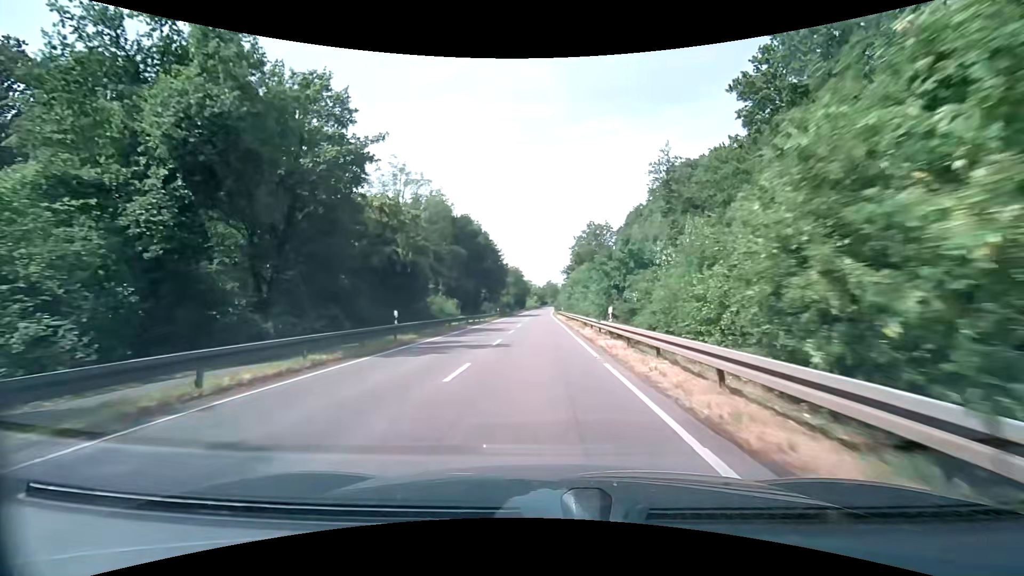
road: secondary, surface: asphalt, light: Day
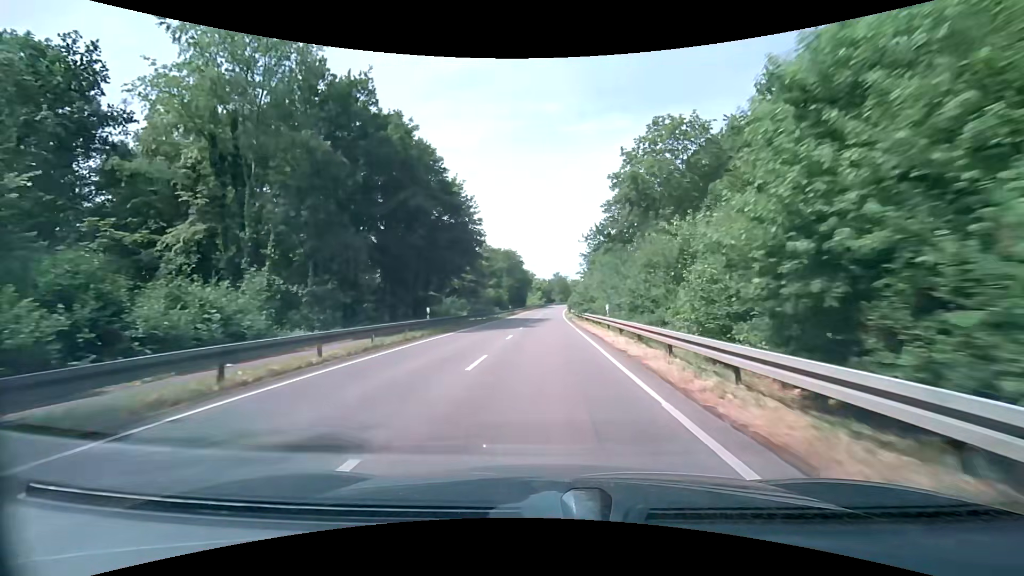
(-0.4, +44.0) m; -1°
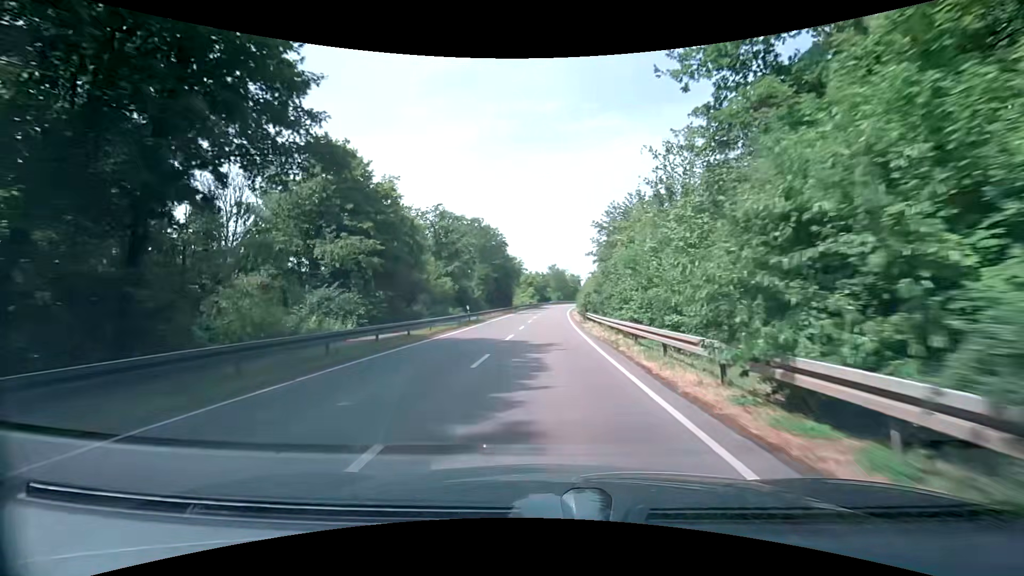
(+0.2, +35.6) m; 0°
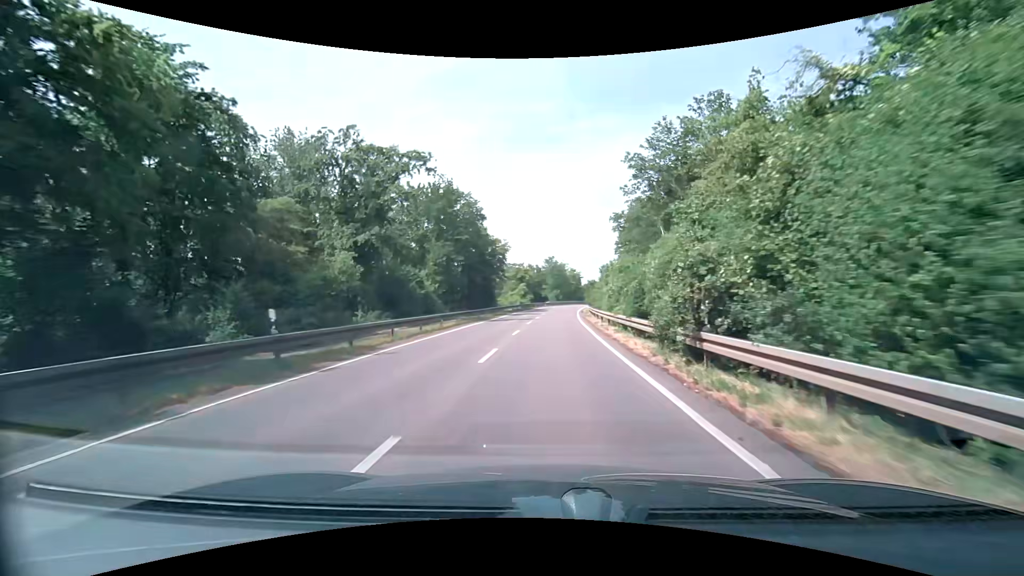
(+0.2, +26.9) m; +1°
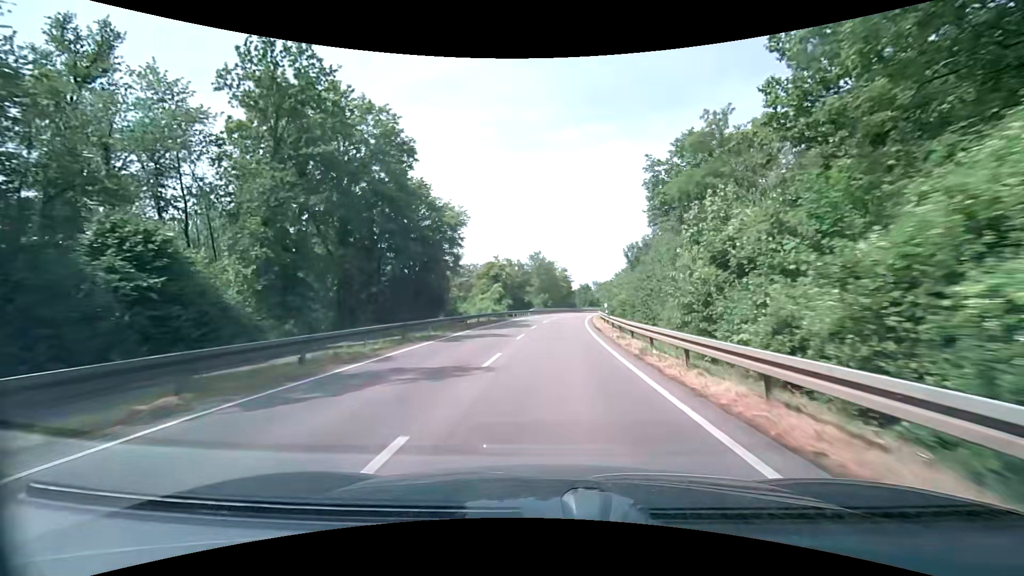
(+0.3, +26.8) m; +2°
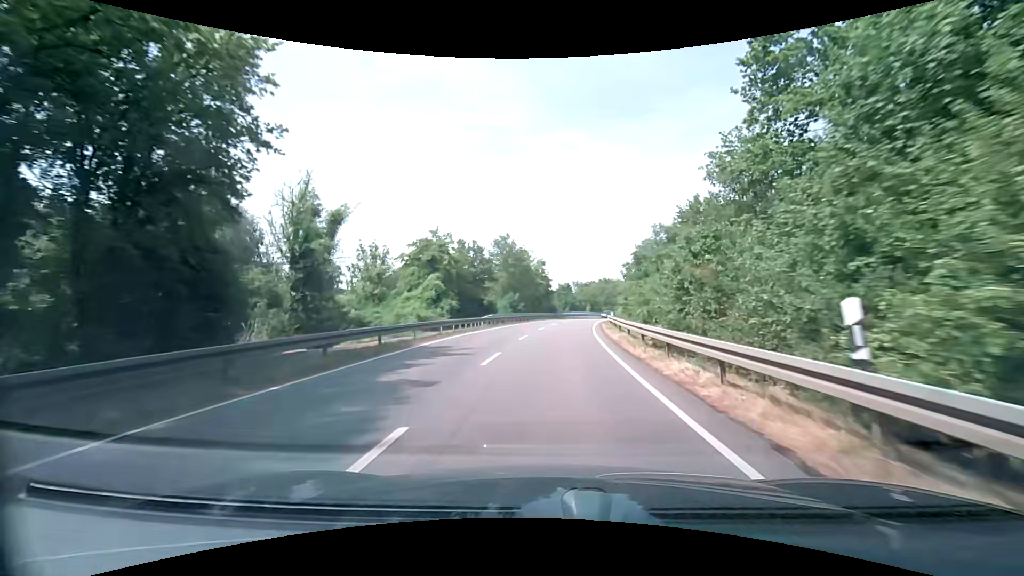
(+0.6, +26.6) m; +3°
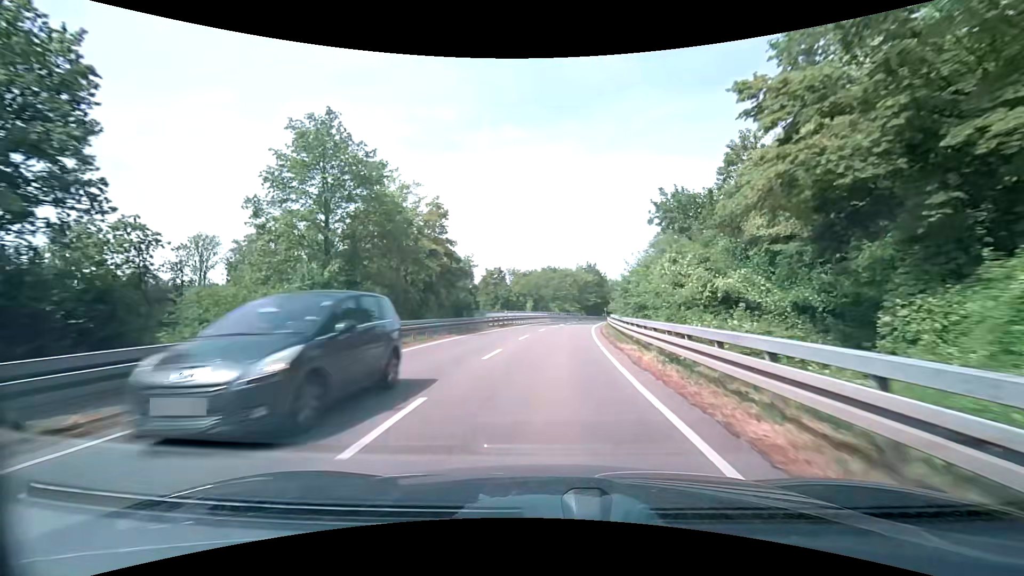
(+2.8, +43.2) m; +7°
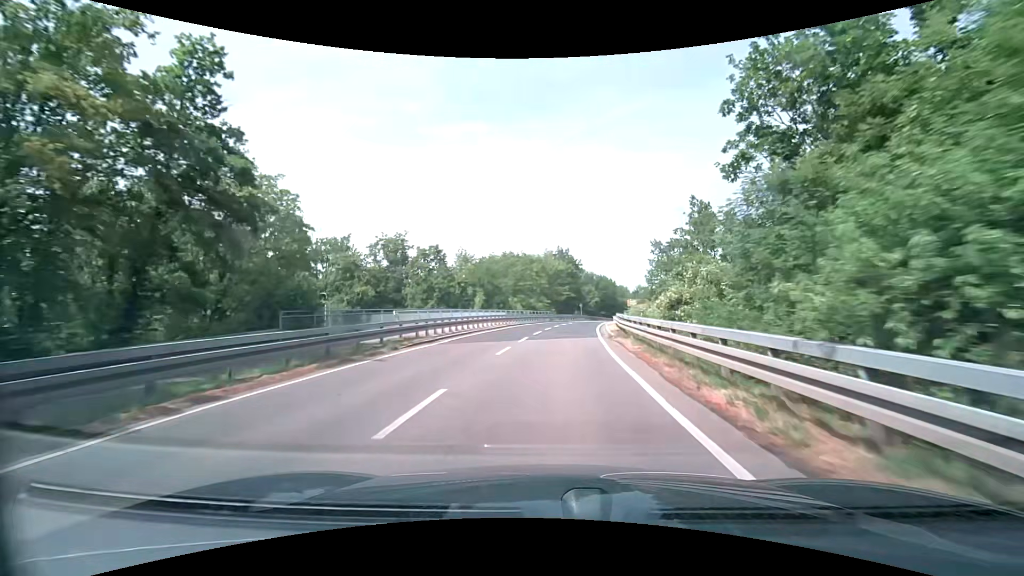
(+0.9, +25.7) m; +4°
(0, +10) (+1, +20) (+1, +30) (+3, +40) (+4, +50) (+6, +60) (+8, +69) (+10, +79) (+13, +89) (+16, +98) m
